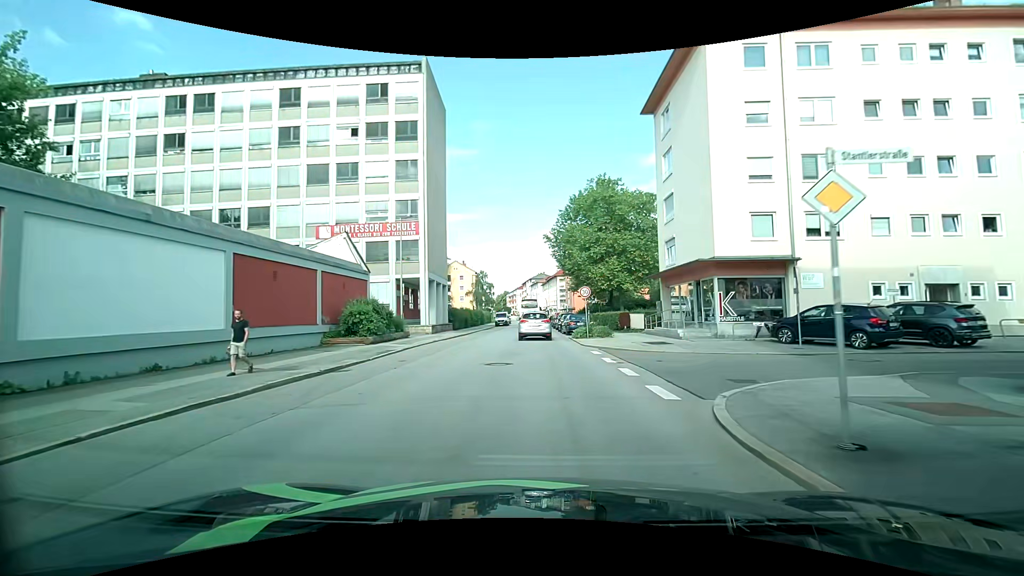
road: tertiary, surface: asphalt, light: Day
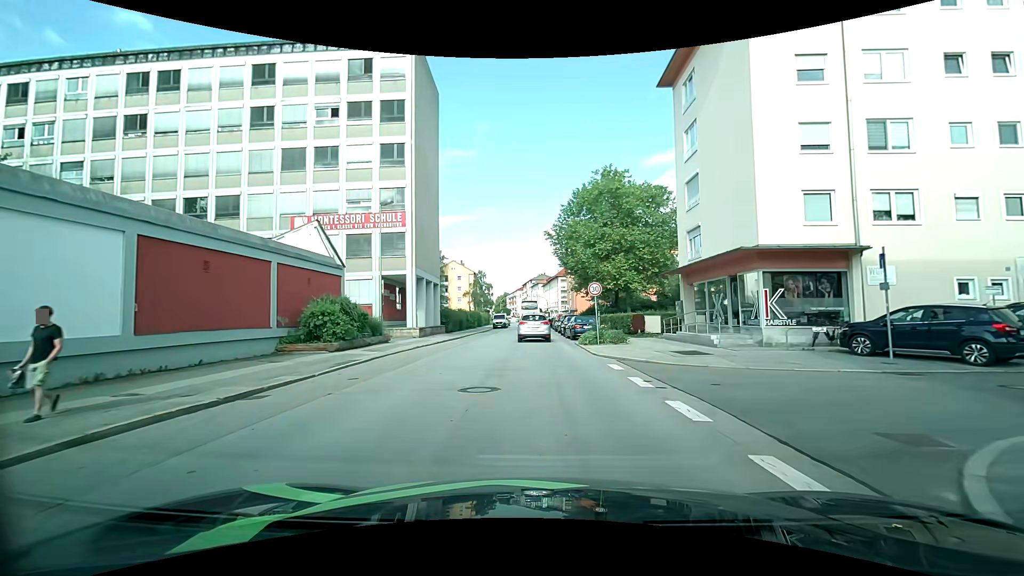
(0.0, +4.6) m; +1°
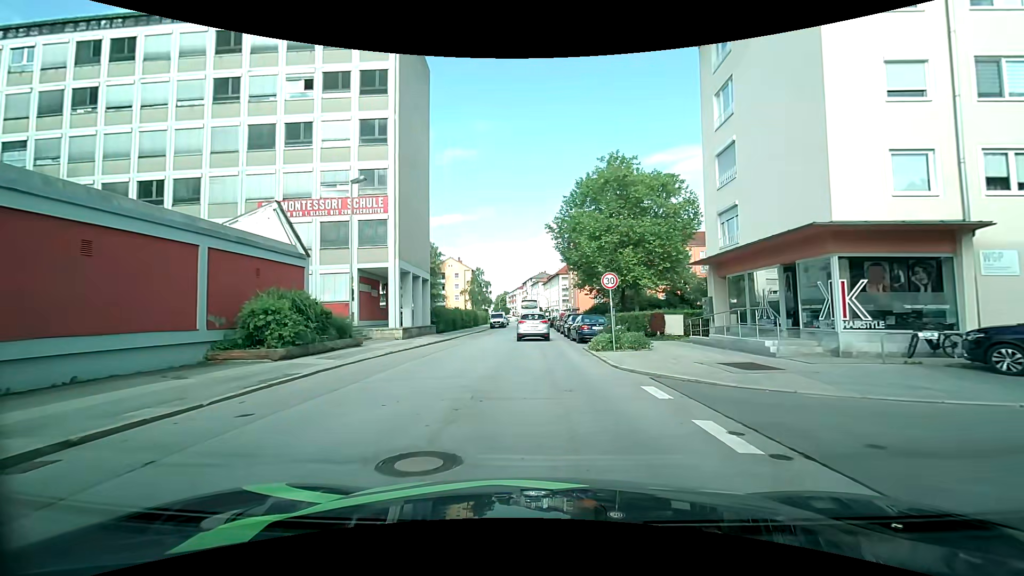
(0.0, +4.7) m; 0°
(0, +10) (0, +20) (0, +30) (0, +40) (0, +50) (0, +60) (0, +70) (0, +80) (-1, +90) (-1, +100) m
